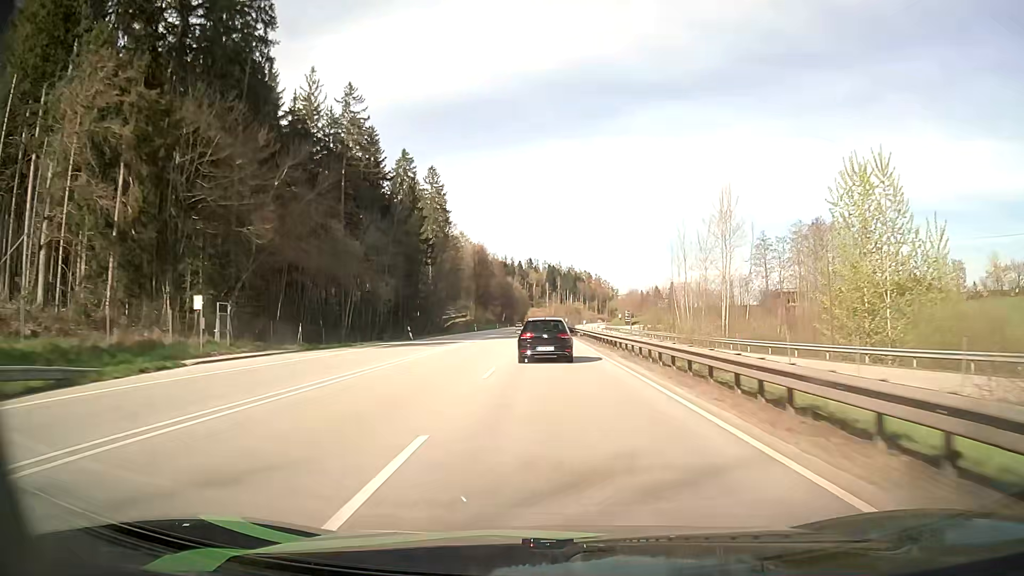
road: primary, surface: asphalt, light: Day
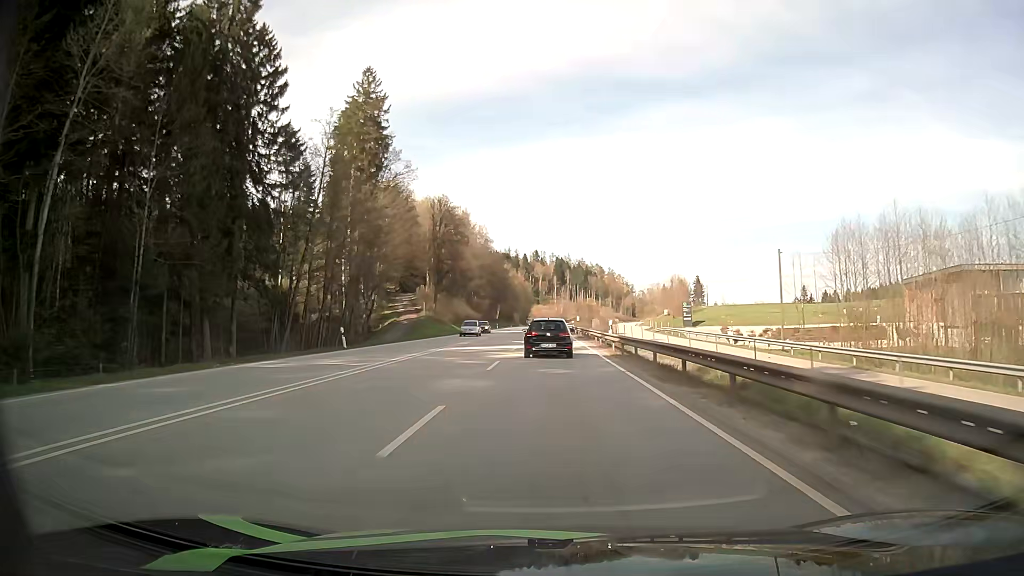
(-0.6, +68.9) m; -1°
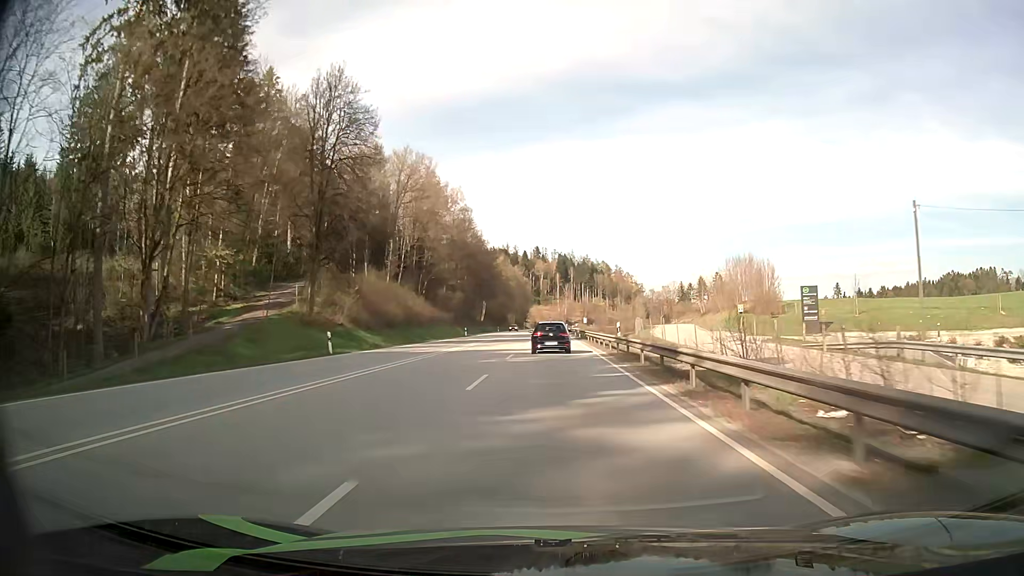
(0.0, +52.8) m; 0°
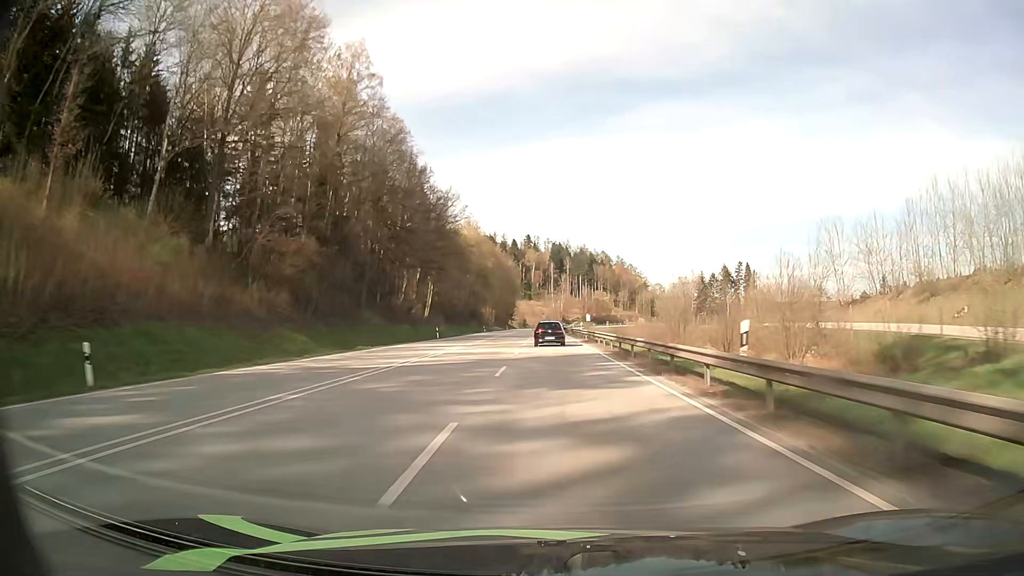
(-0.3, +68.6) m; +1°
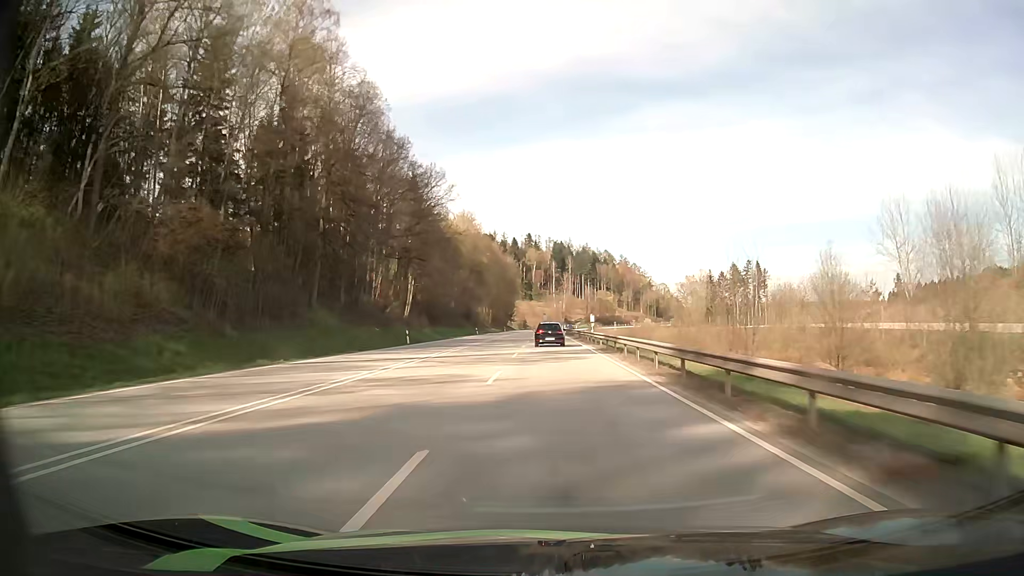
(0.0, +13.9) m; 0°
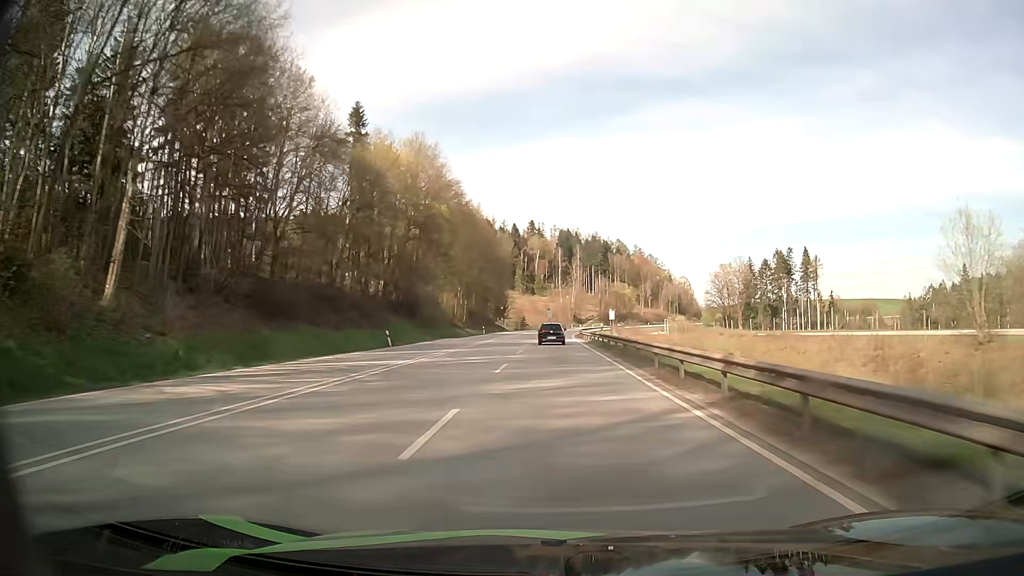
(-0.2, +56.5) m; 0°
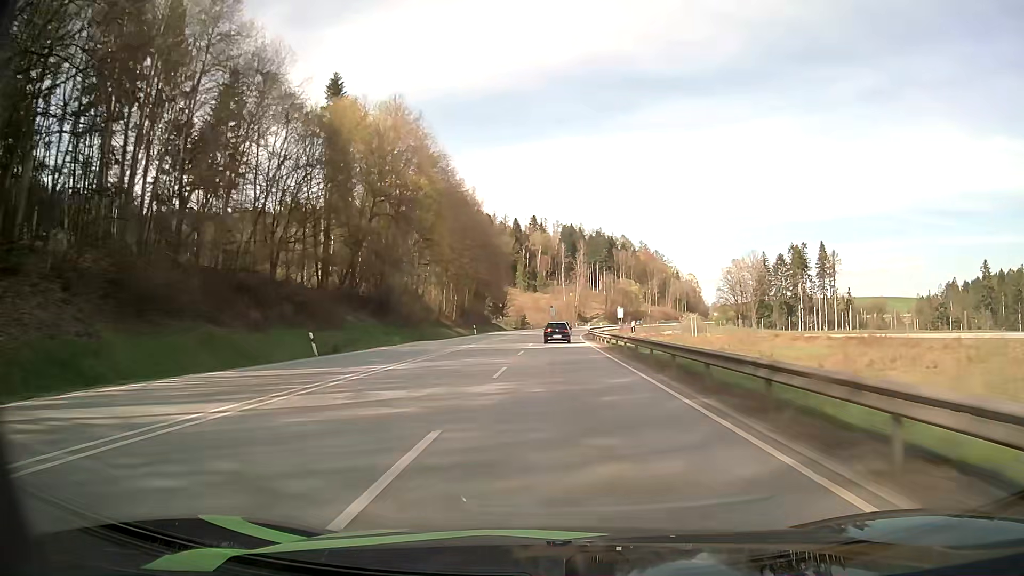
(0.0, +14.3) m; 0°
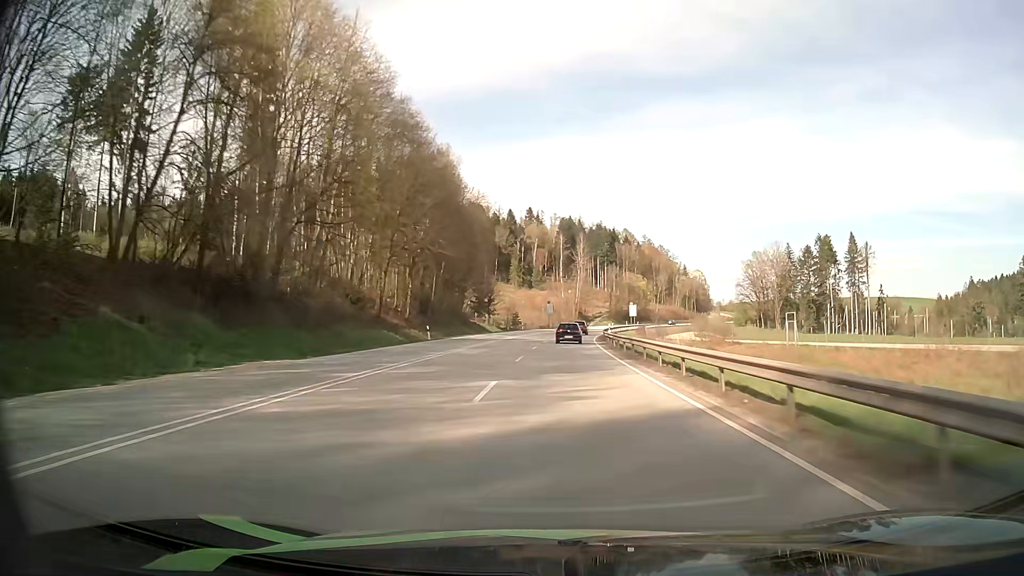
(-0.1, +28.8) m; 0°
(0, +10) (0, +20) (0, +30) (0, +40) (+1, +50) (+2, +60) (+2, +70) (+3, +80) (+5, +90) (+6, +100) m
